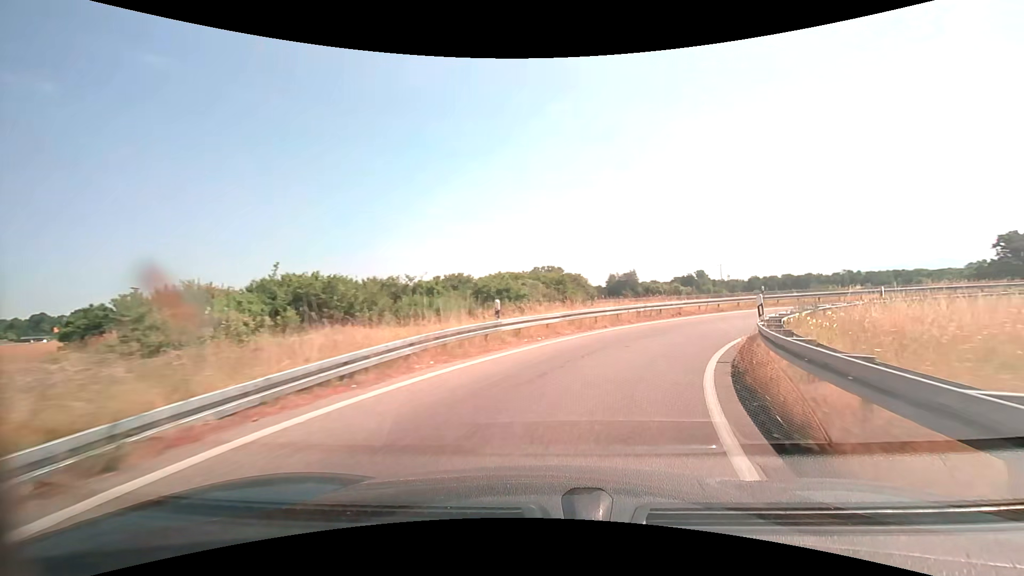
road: trunk_link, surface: asphalt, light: Day
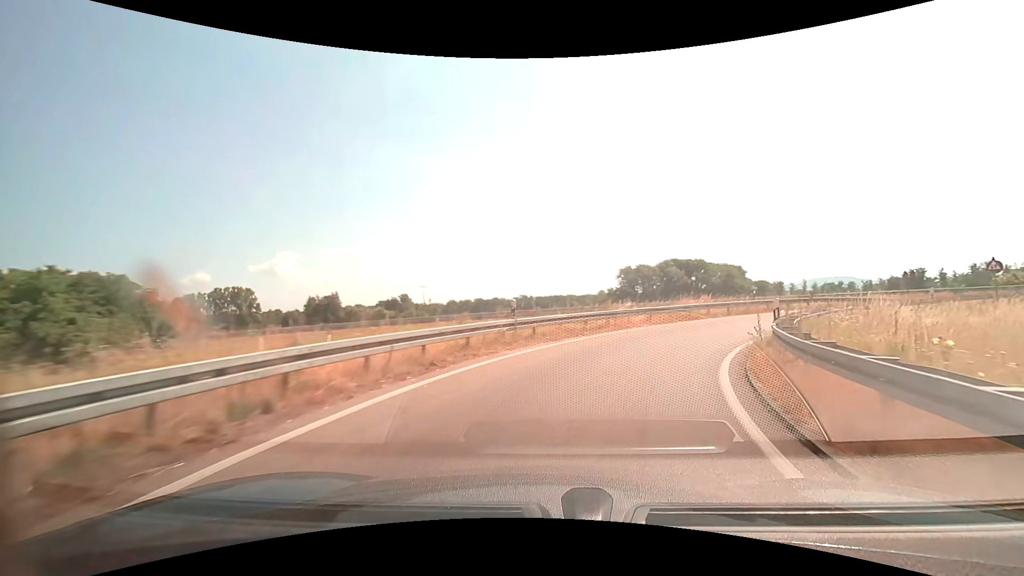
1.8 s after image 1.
(+5.9, +20.0) m; +33°
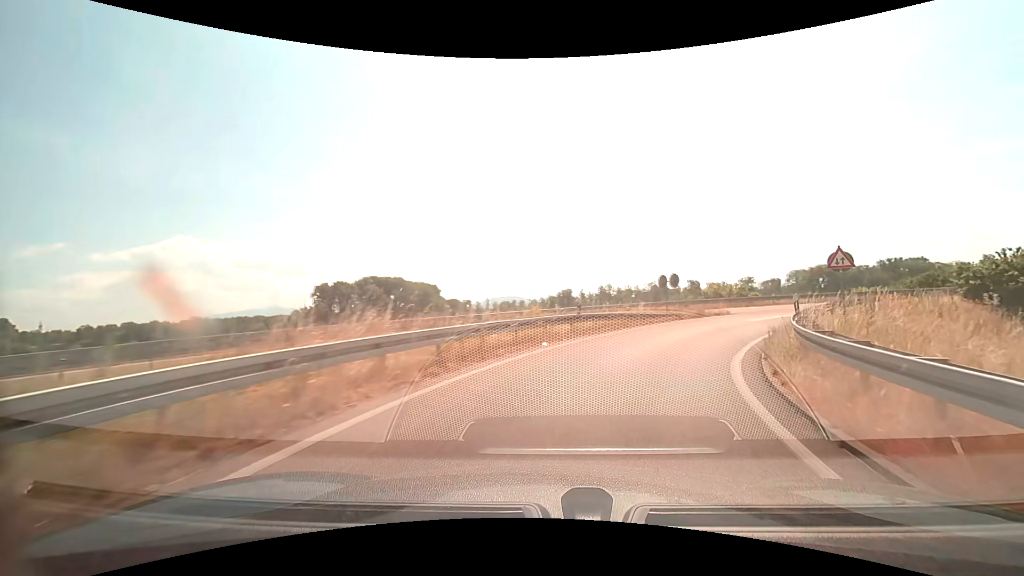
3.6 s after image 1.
(+6.2, +20.7) m; +34°
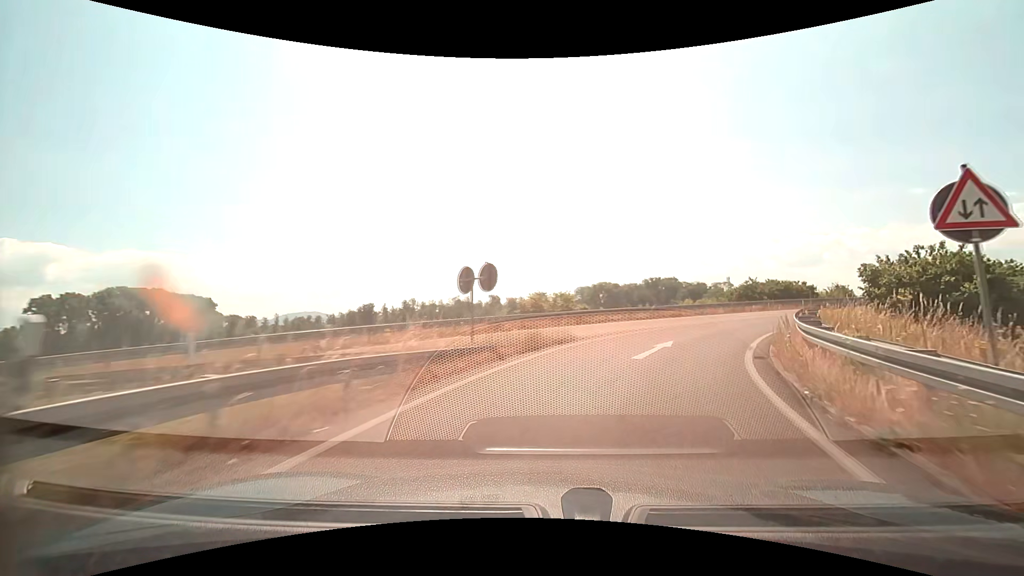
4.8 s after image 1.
(+2.7, +14.0) m; +22°
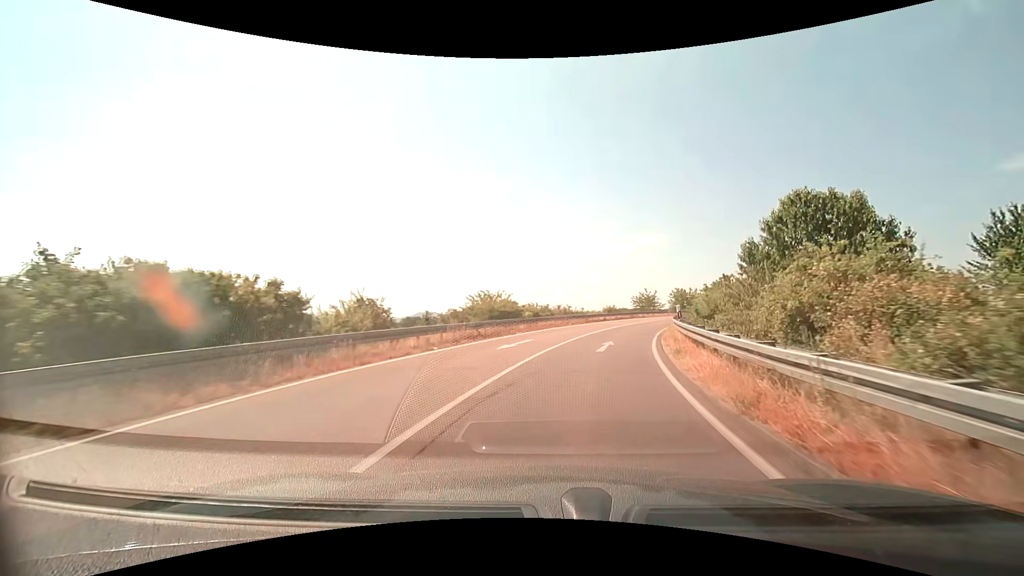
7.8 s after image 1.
(+15.3, +30.4) m; +51°
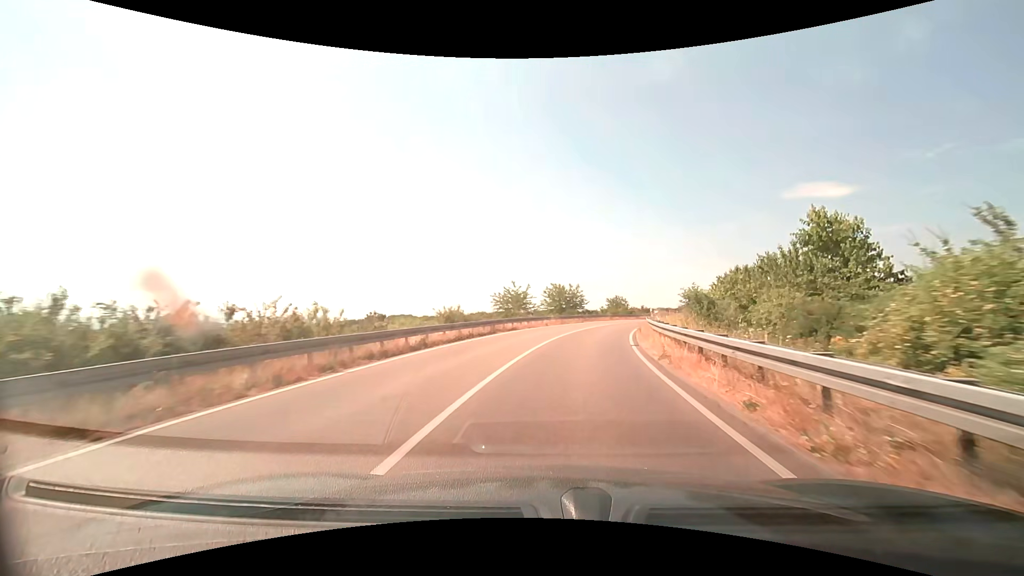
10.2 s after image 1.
(+4.7, +30.3) m; +16°
(0, +10) (+1, +20) (+3, +30) (+5, +40) (+8, +49) (+12, +58) (+16, +67) (+21, +76) (+26, +85) (+32, +93) m
